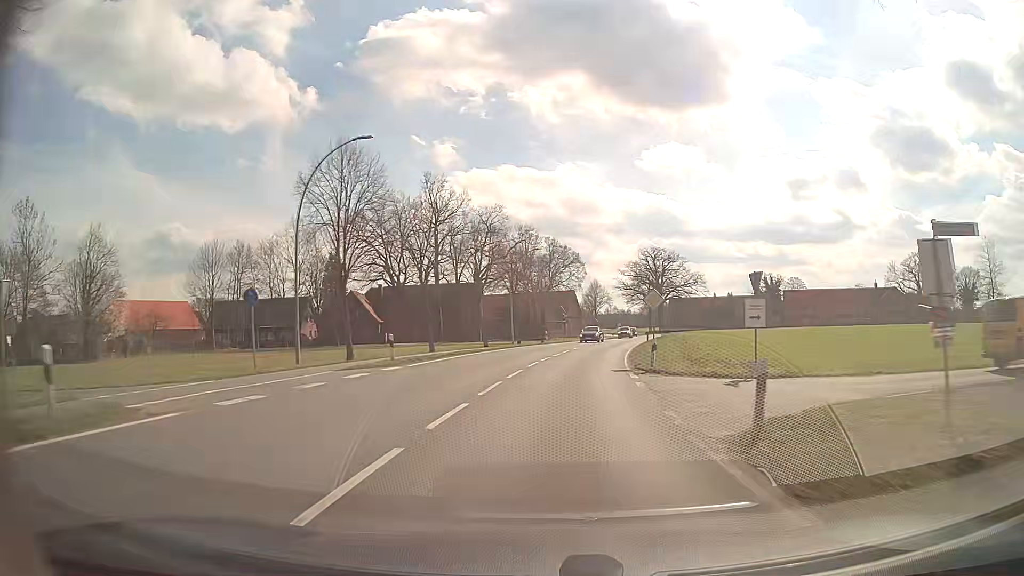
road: secondary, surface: asphalt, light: Day
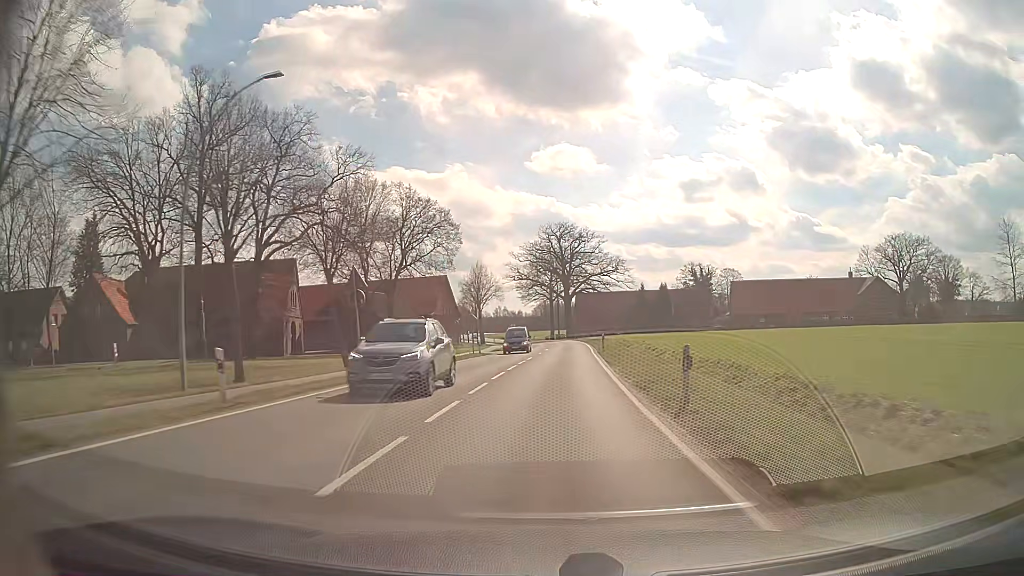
(+4.2, +44.7) m; +9°
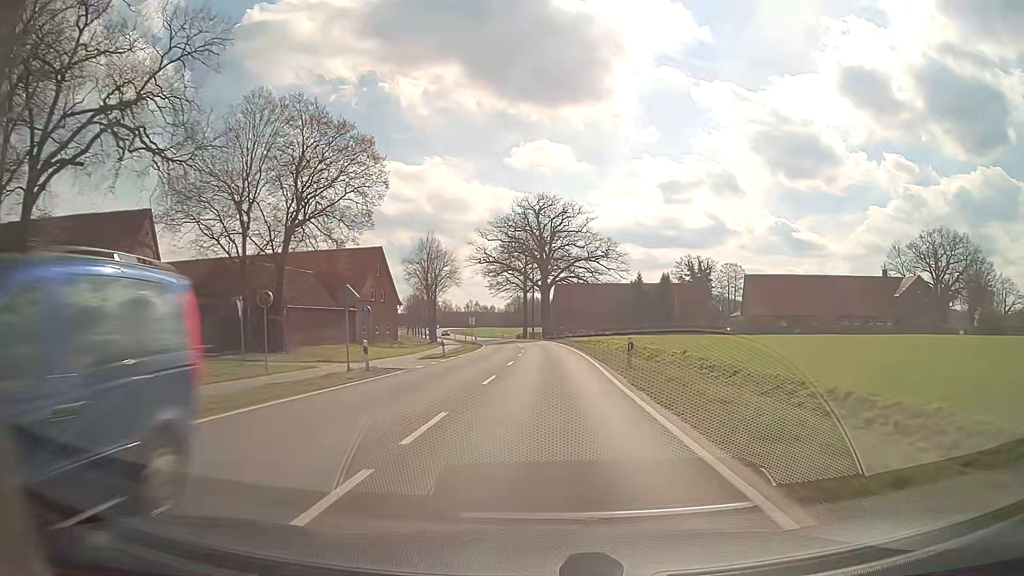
(+0.5, +25.3) m; +2°
(0, +10) (0, +20) (0, +30) (0, +40) (0, +50) (0, +60) (-1, +70) (-2, +80) (-3, +90) (-5, +100) m
